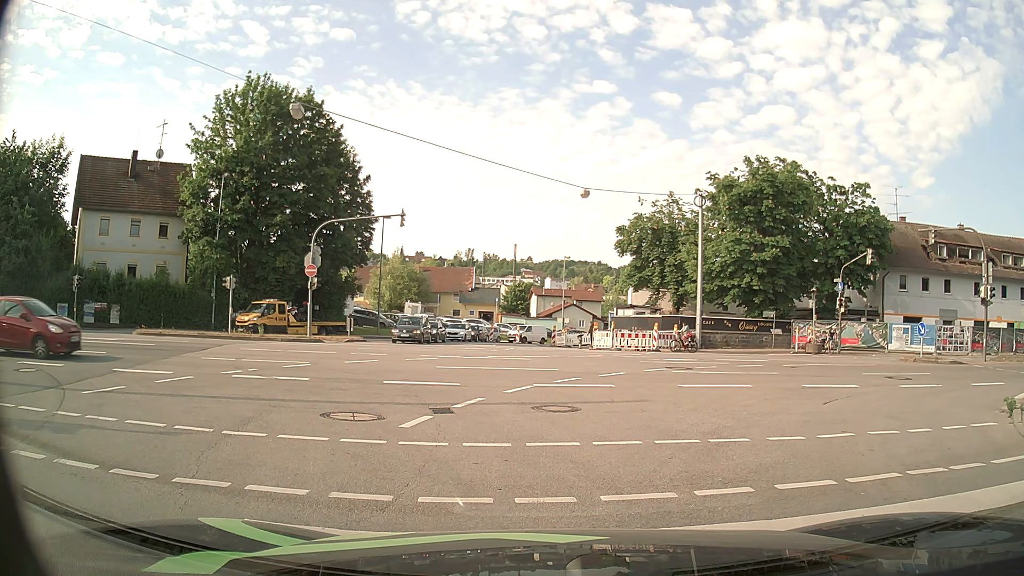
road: primary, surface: asphalt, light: Day
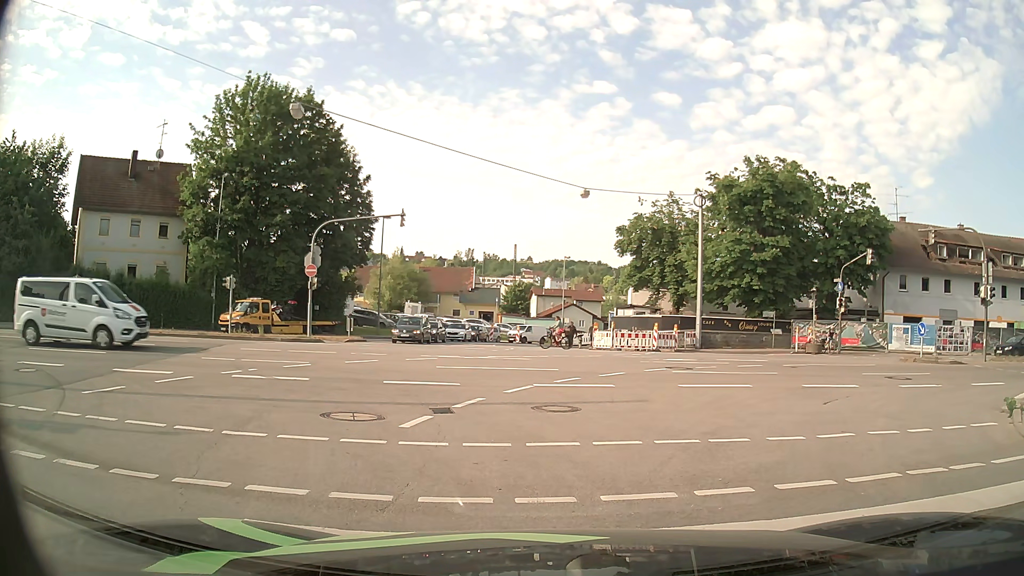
(0.0, 0.0) m; 0°
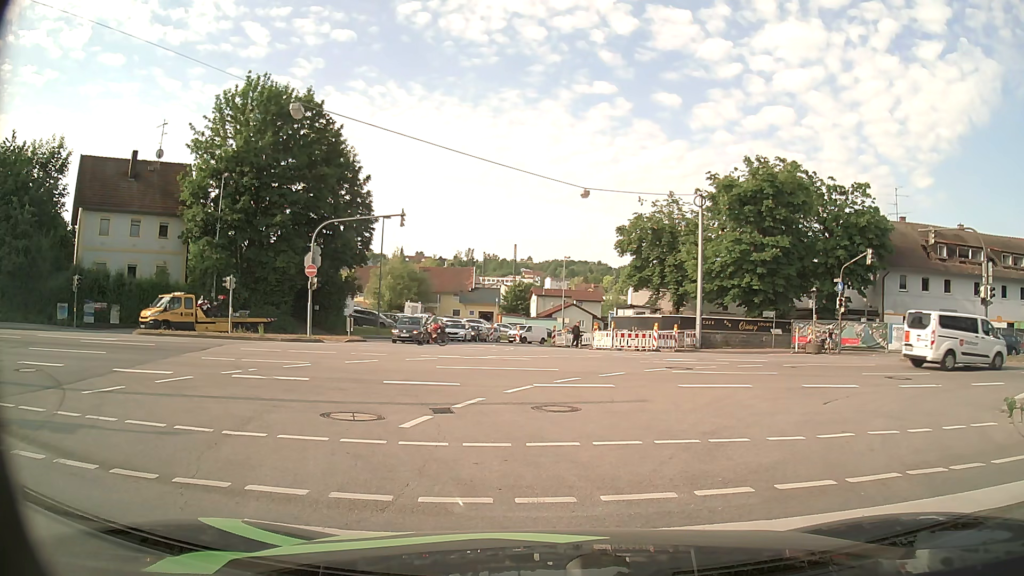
(0.0, 0.0) m; 0°
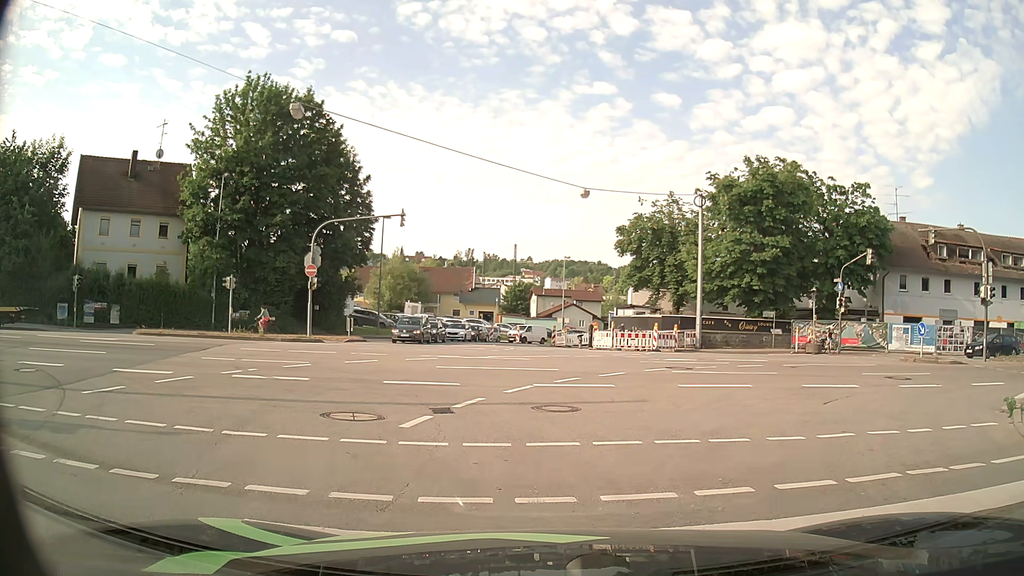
(0.0, 0.0) m; 0°
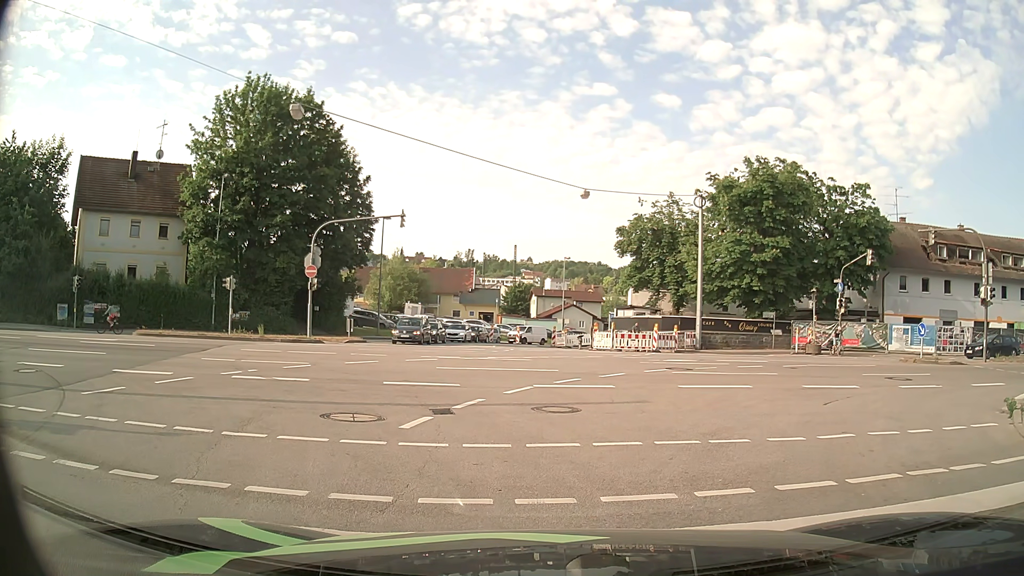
(0.0, 0.0) m; 0°
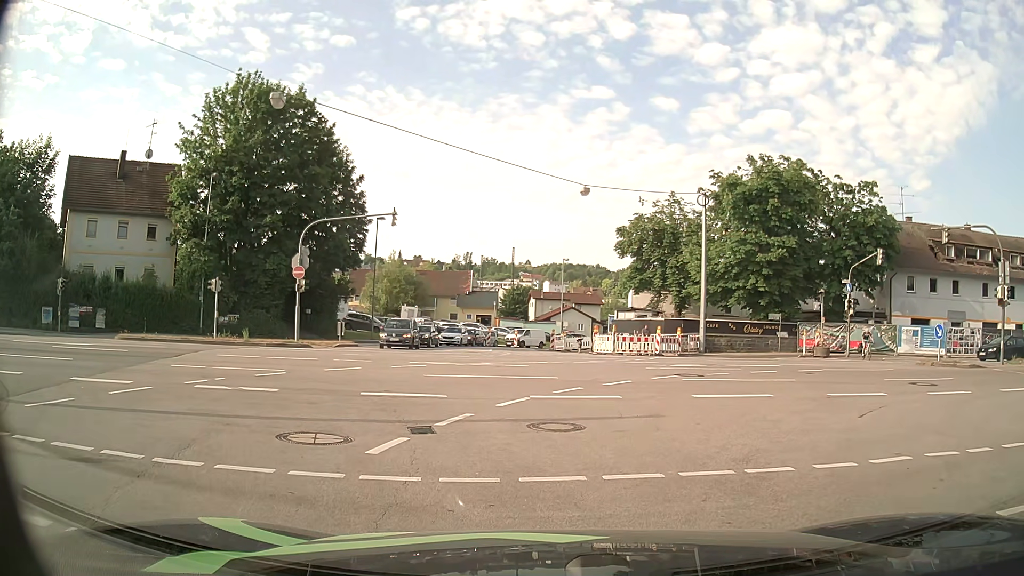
(0.0, +1.6) m; 0°
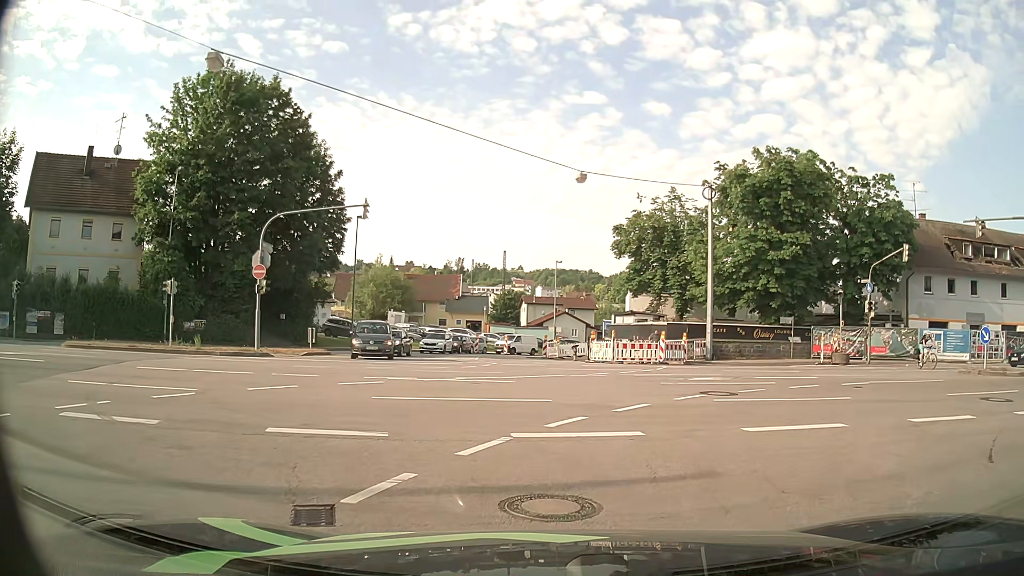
(-0.1, +4.0) m; -2°
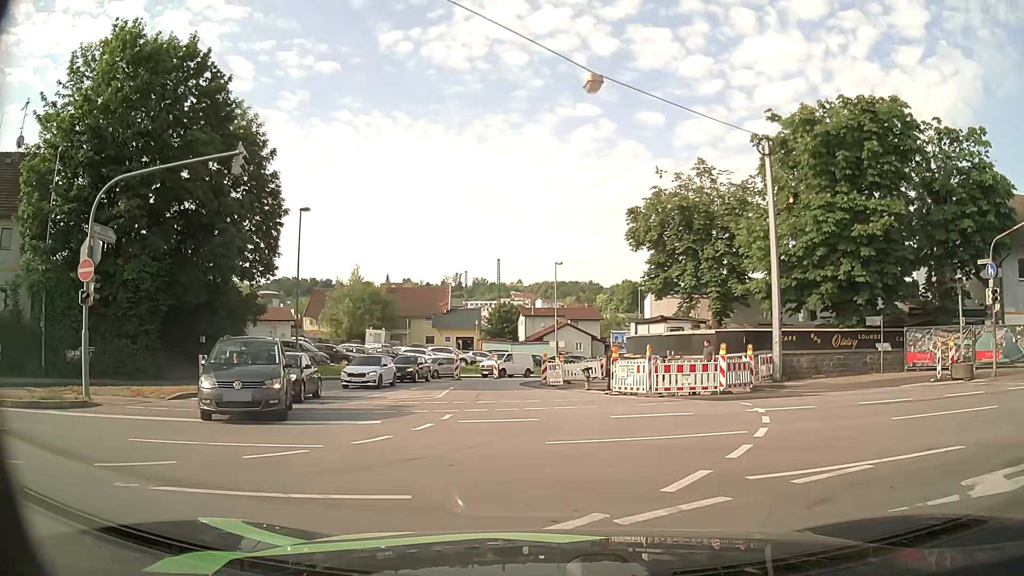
(+0.3, +12.1) m; +1°
